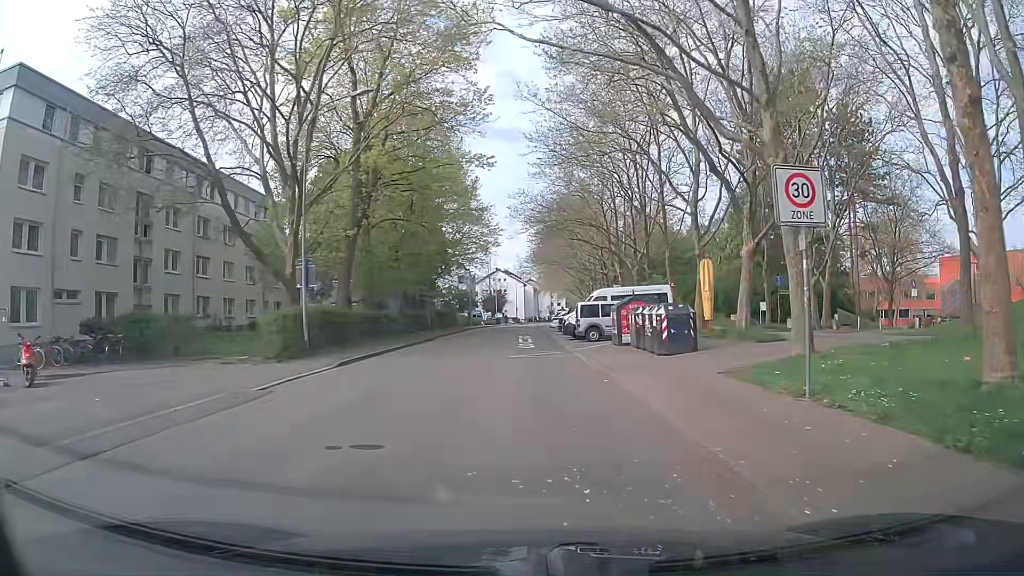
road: residential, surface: asphalt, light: Day
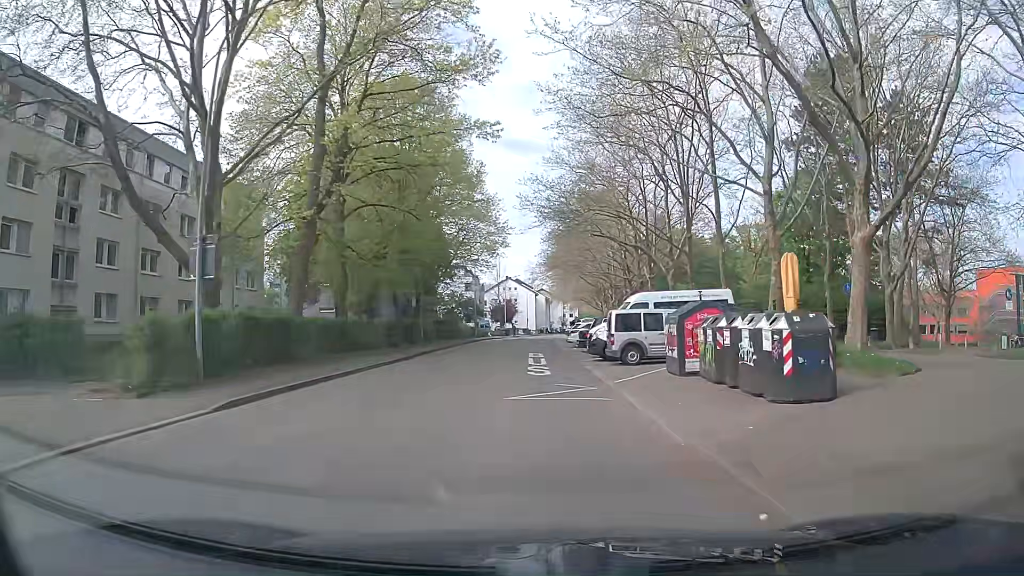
(-0.2, +8.6) m; -1°
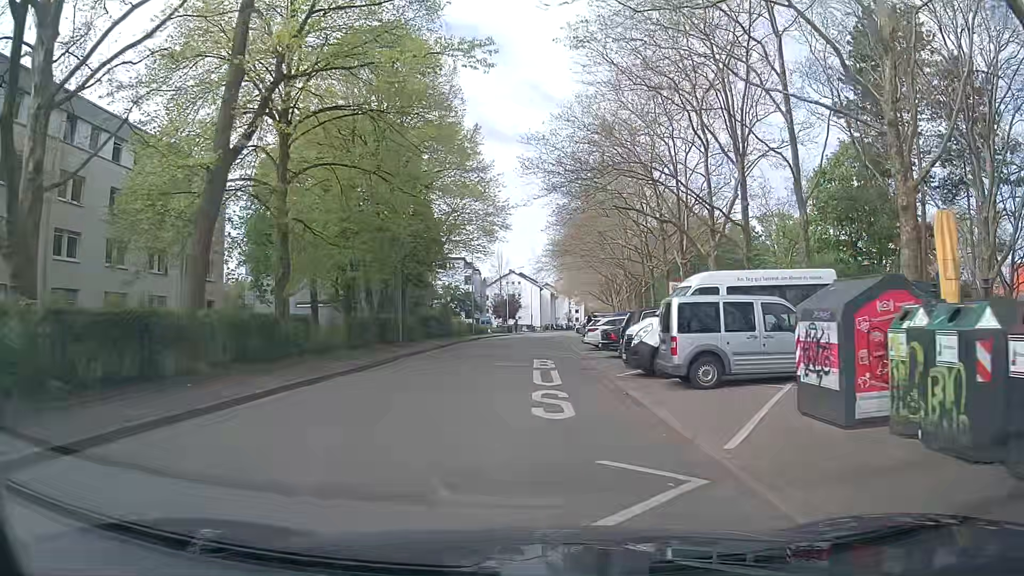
(0.0, +8.7) m; 0°
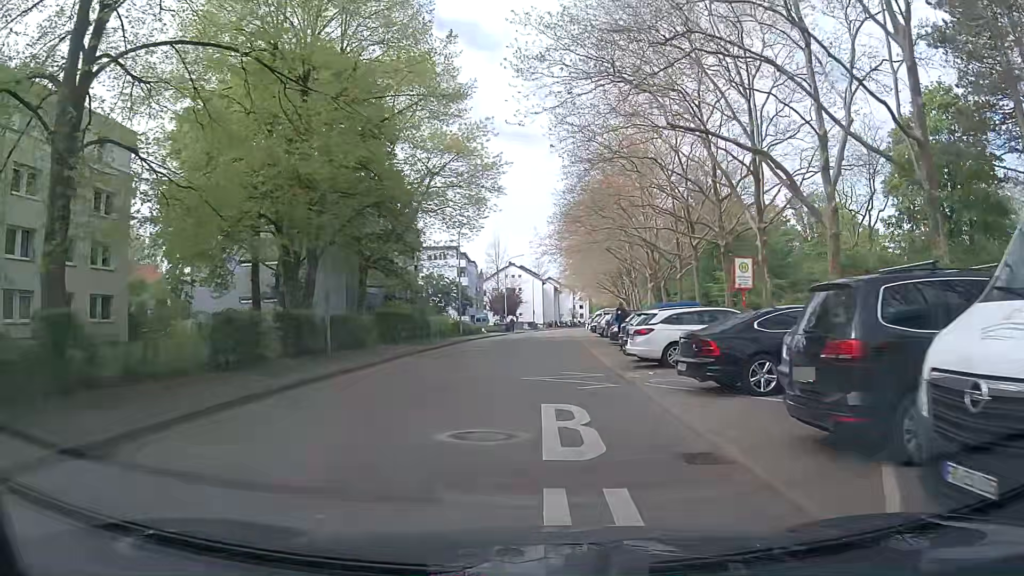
(+0.1, +13.1) m; +1°
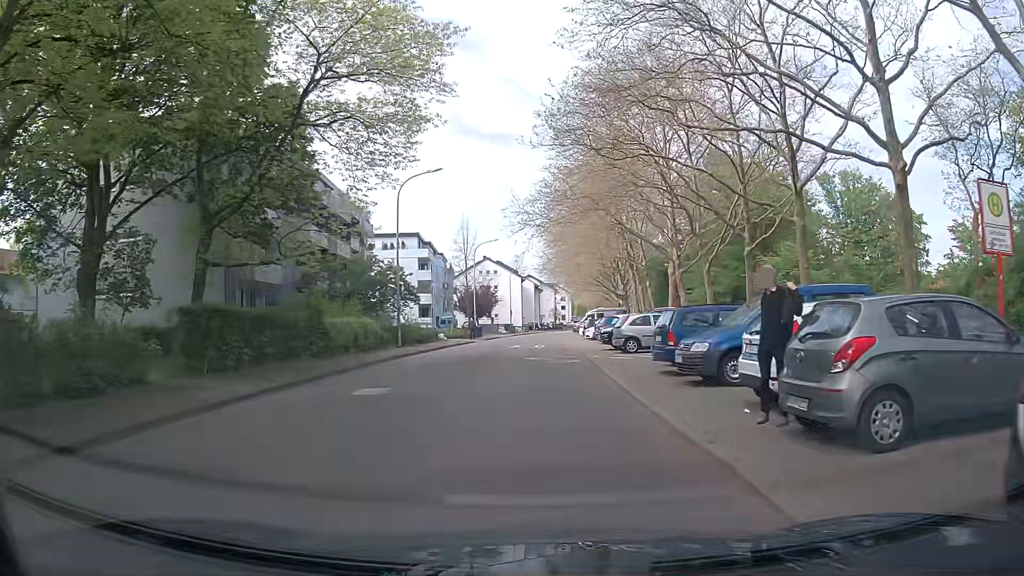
(-0.2, +17.4) m; +1°
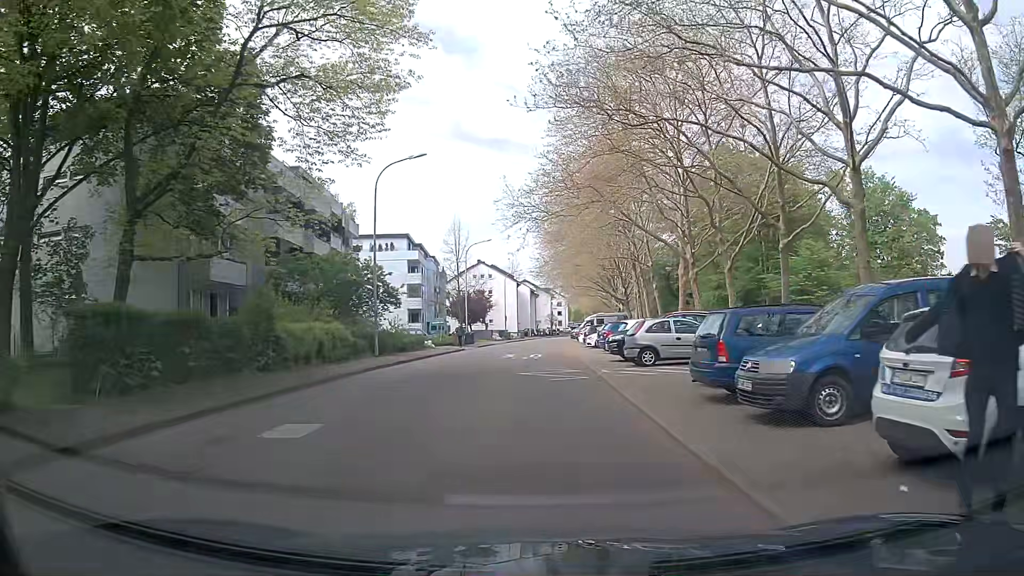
(-0.1, +4.3) m; -1°
(0, +10) (0, +20) (0, +30) (+1, +40) (+1, +50) (+1, +60) (+2, +70) (+3, +80) (+4, +90) (+5, +100) m
